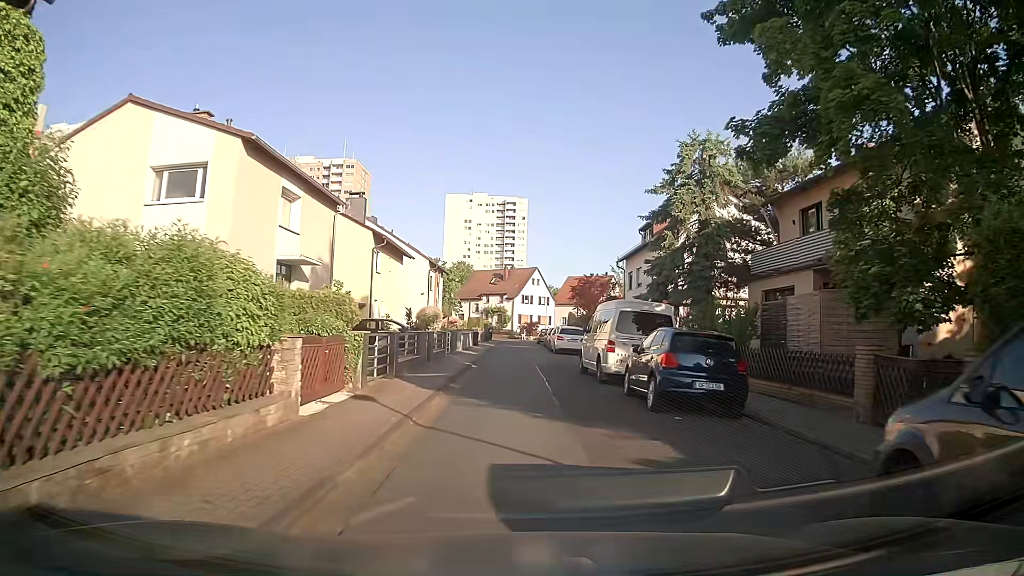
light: Day
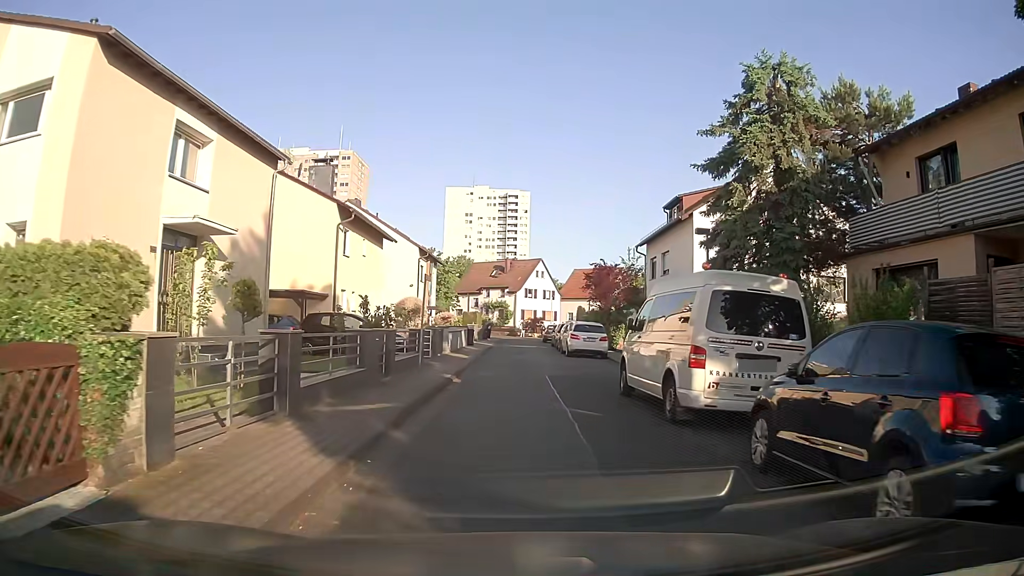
(+0.1, +7.7) m; 0°
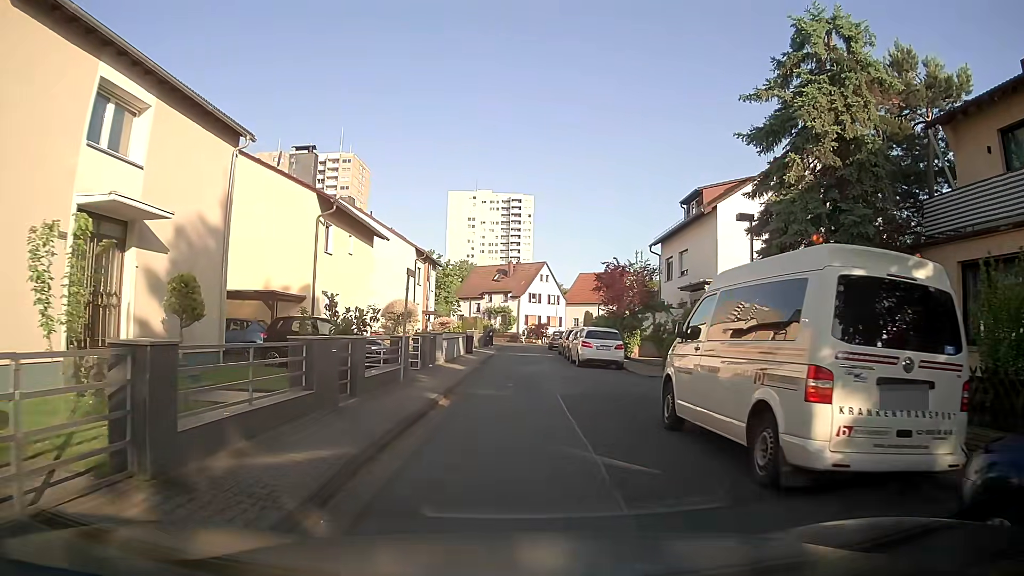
(0.0, +3.5) m; 0°
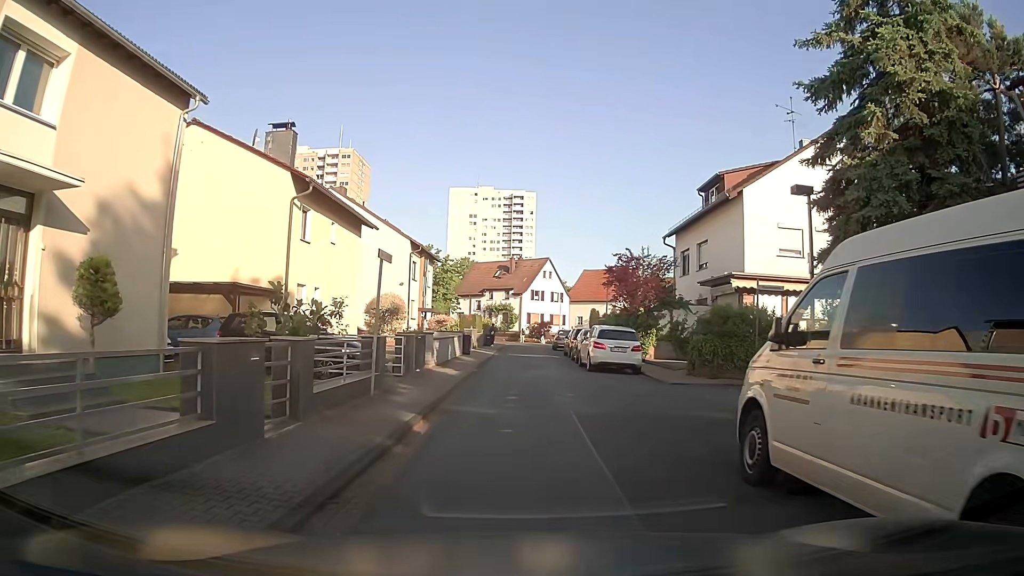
(0.0, +3.3) m; 0°
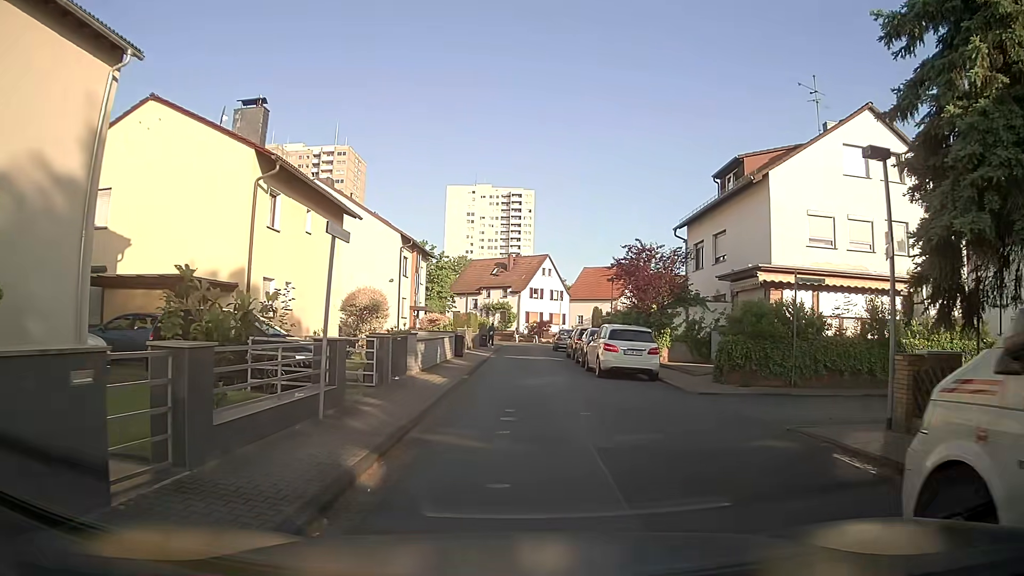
(0.0, +3.1) m; 0°
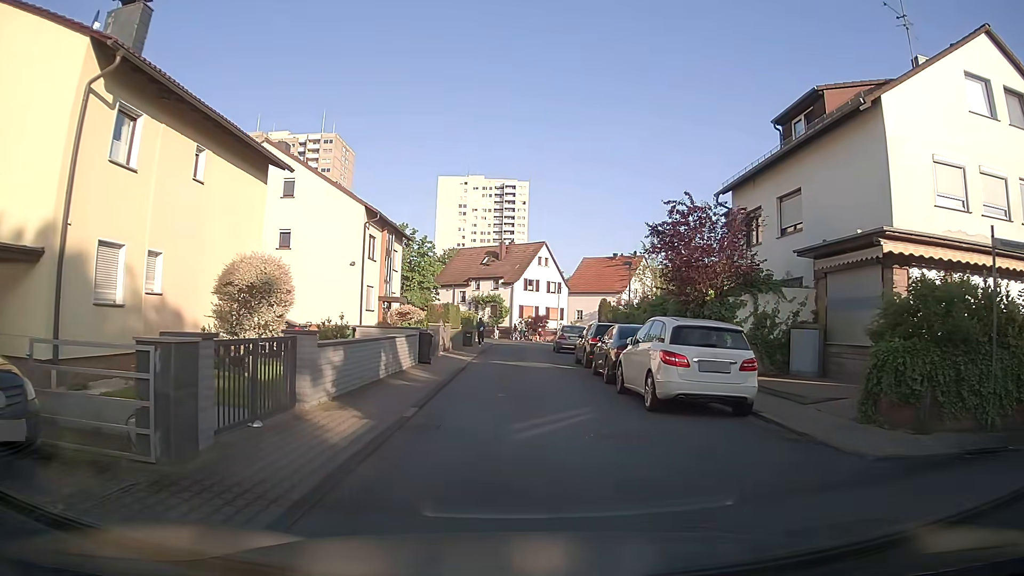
(0.0, +8.6) m; 0°
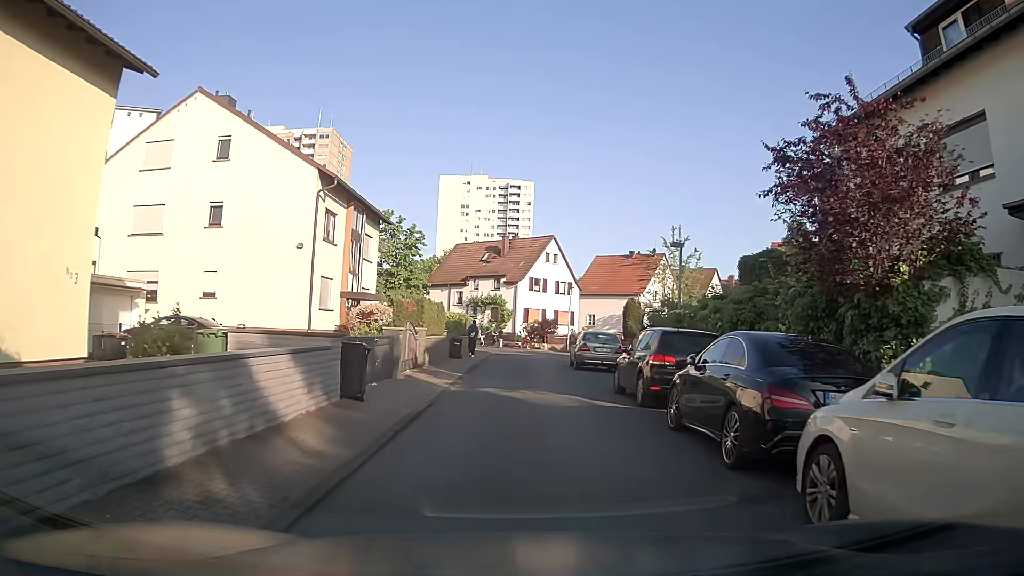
(0.0, +9.4) m; 0°
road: residential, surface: asphalt
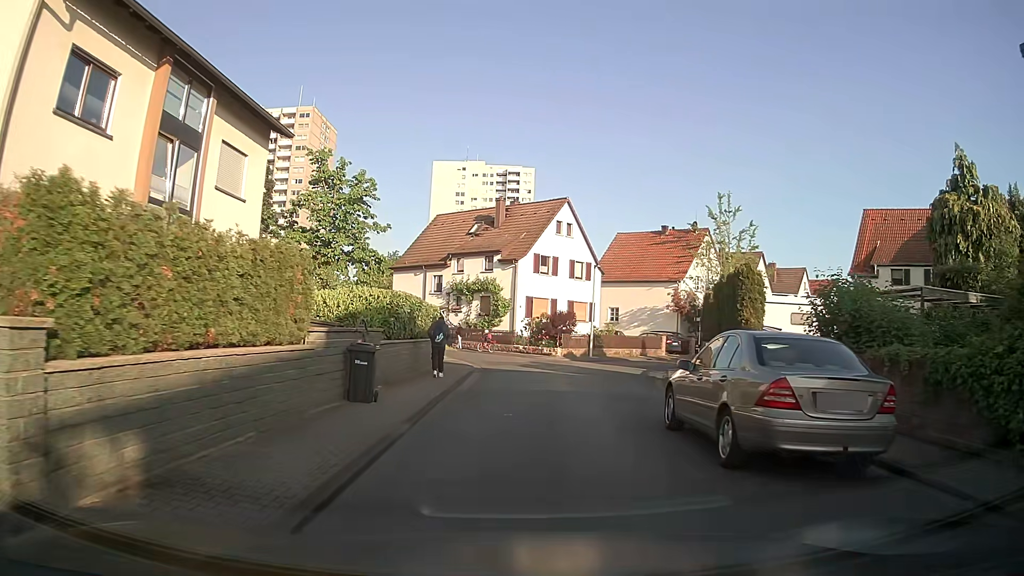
(-0.3, +17.6) m; 0°
